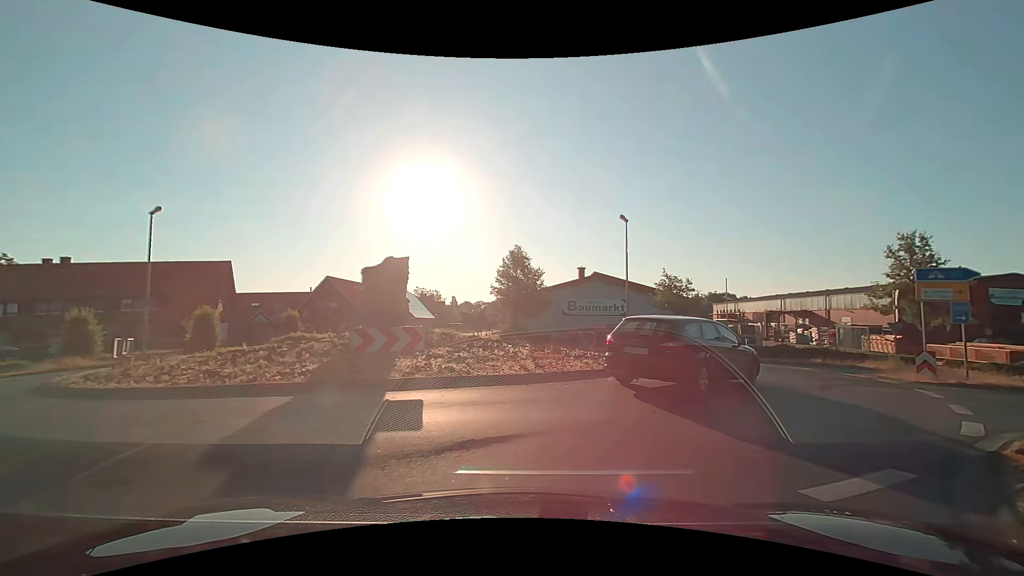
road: secondary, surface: asphalt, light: Day
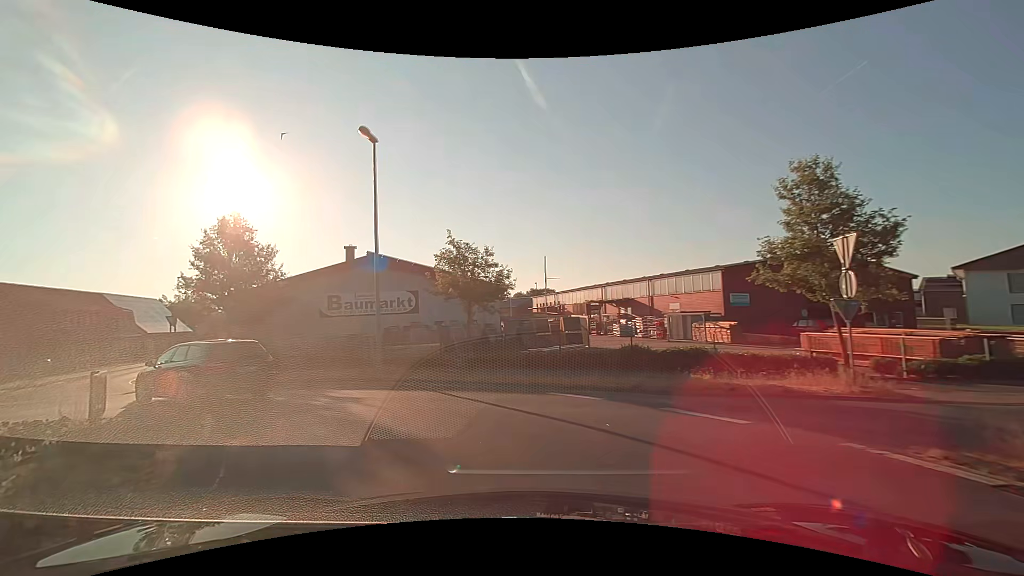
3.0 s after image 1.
(+5.1, +14.0) m; +20°
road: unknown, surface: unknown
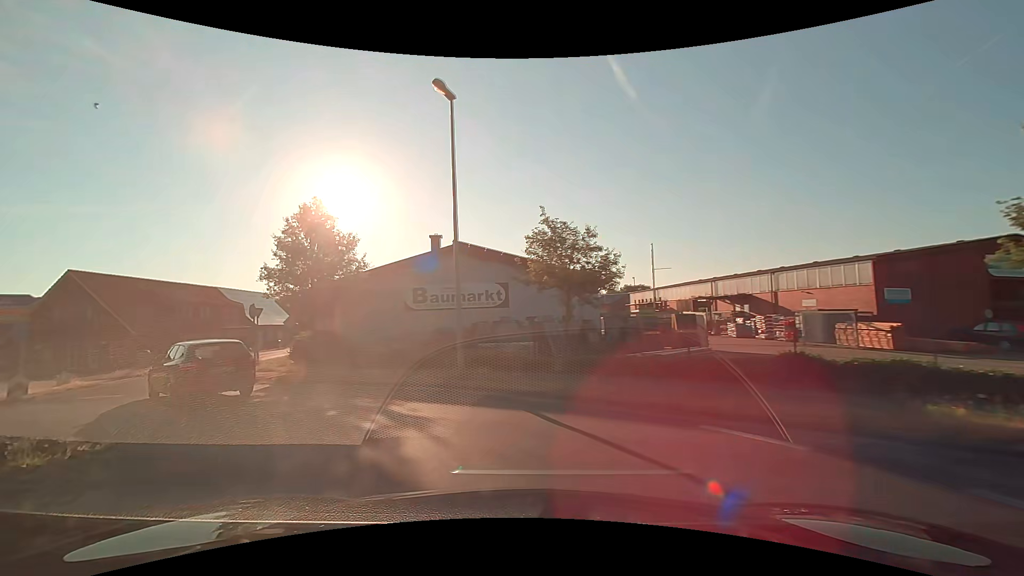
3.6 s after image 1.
(-0.3, +3.6) m; -9°
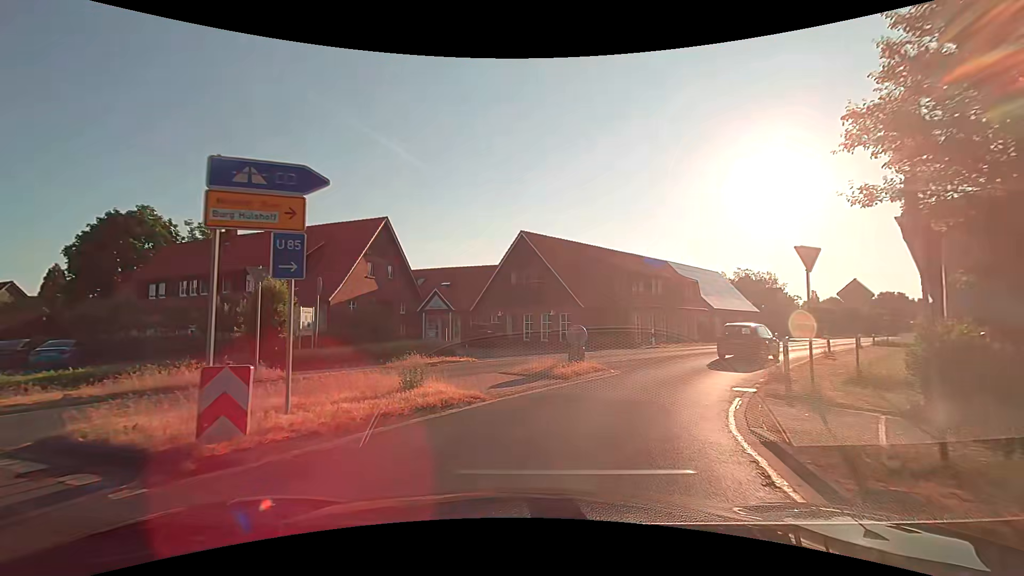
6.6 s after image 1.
(-9.3, +15.2) m; -49°
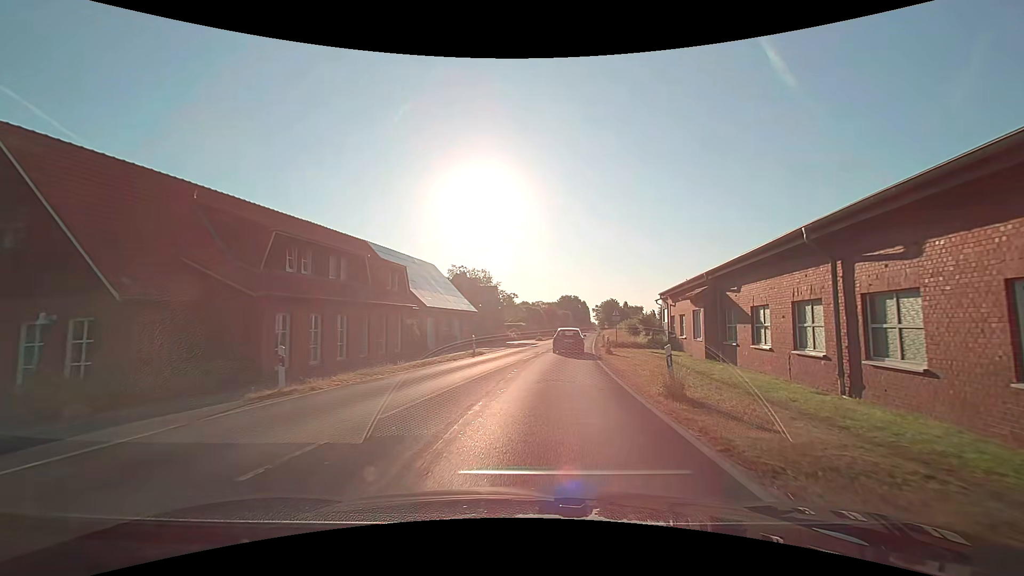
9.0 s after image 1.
(+5.5, +17.5) m; +32°
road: secondary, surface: asphalt
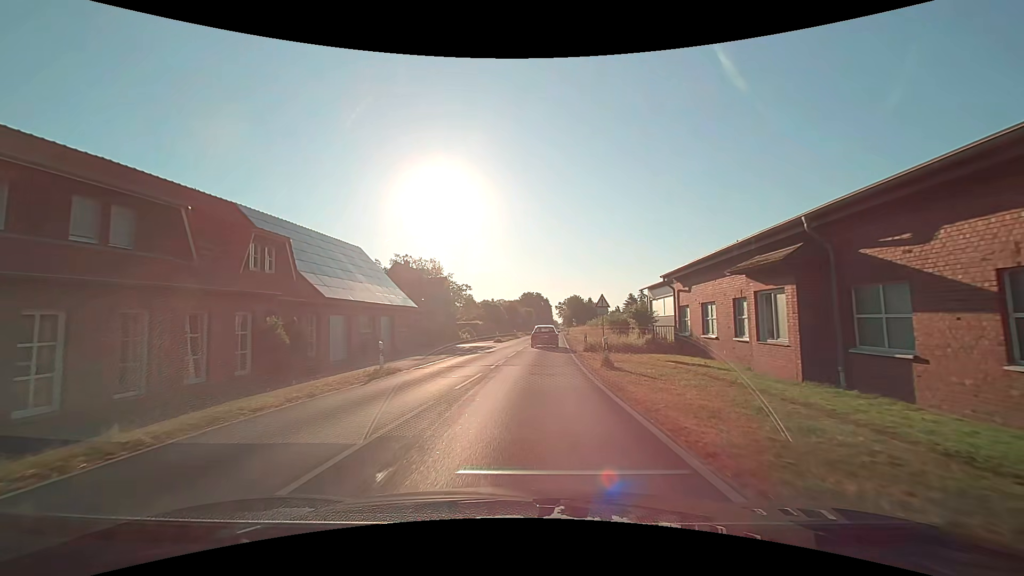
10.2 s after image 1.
(+0.6, +12.0) m; +5°
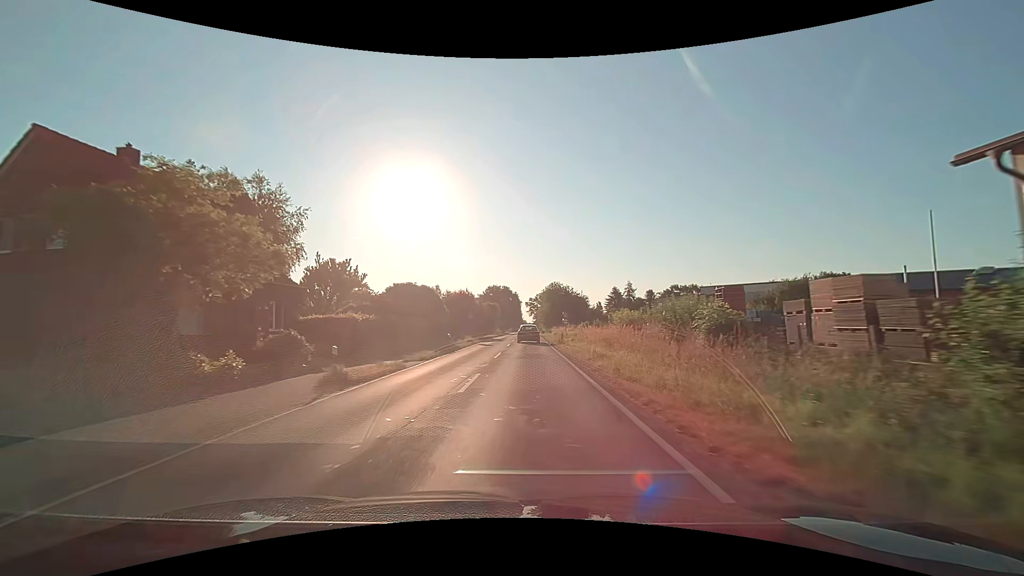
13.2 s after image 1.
(+1.4, +37.7) m; +3°
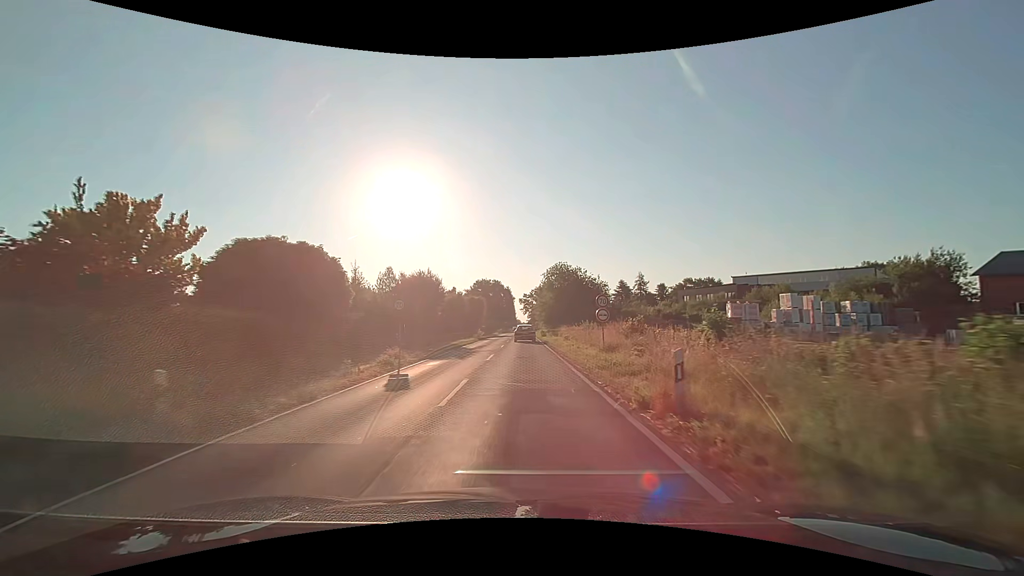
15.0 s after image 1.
(+0.3, +25.7) m; +1°
(0, +10) (0, +20) (0, +30) (0, +40) (0, +50) (0, +60) (0, +70) (0, +80) (0, +90) (-1, +100) m
